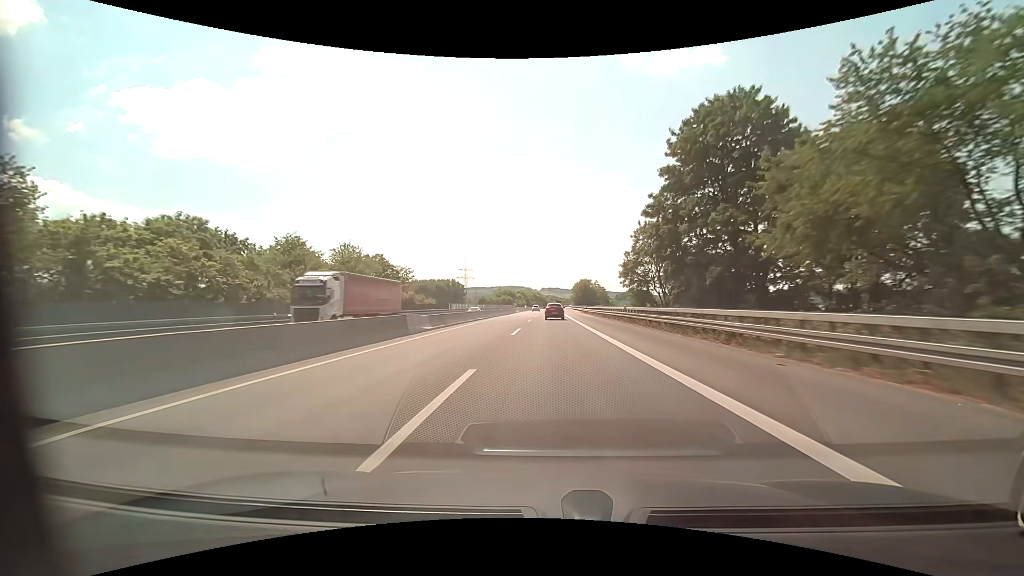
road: motorway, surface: asphalt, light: Day
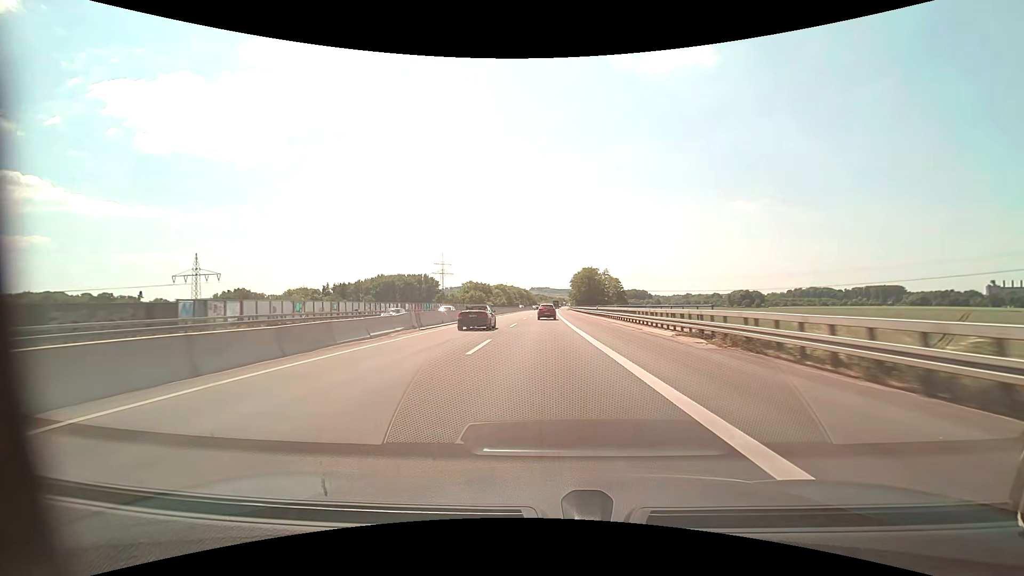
(+0.9, +80.9) m; +1°
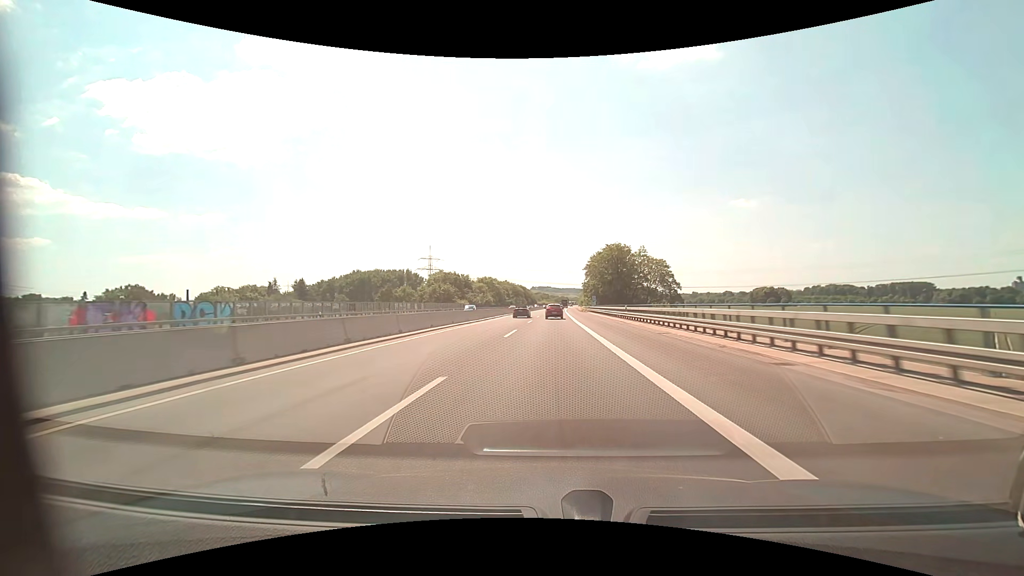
(0.0, +64.4) m; 0°
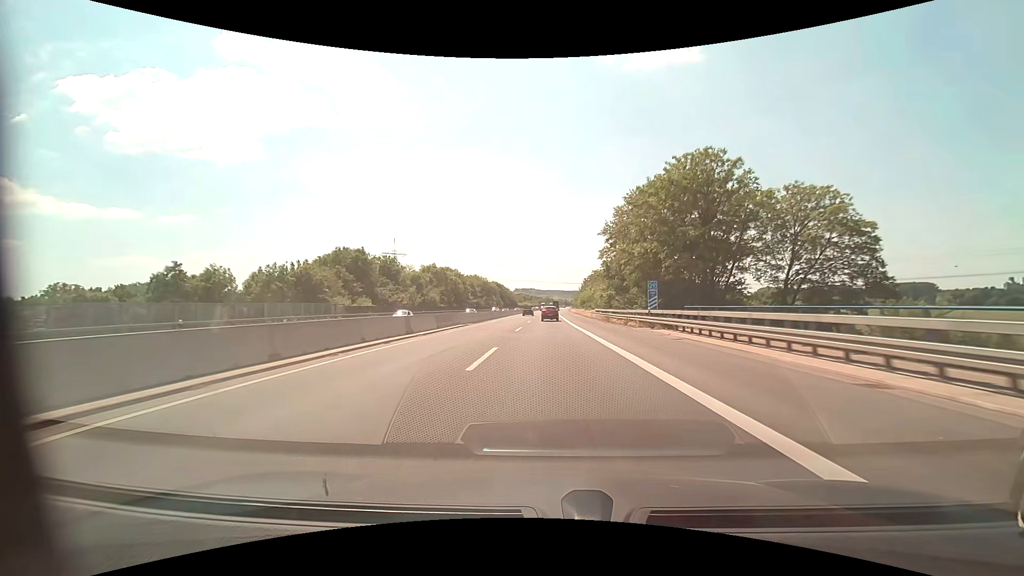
(+0.8, +65.2) m; +2°
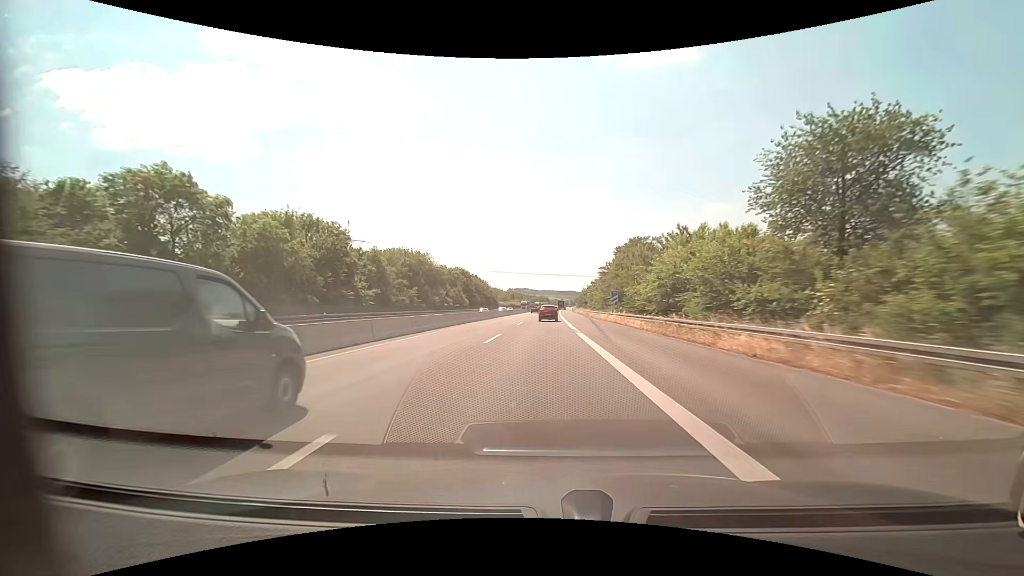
(+0.8, +85.6) m; +1°
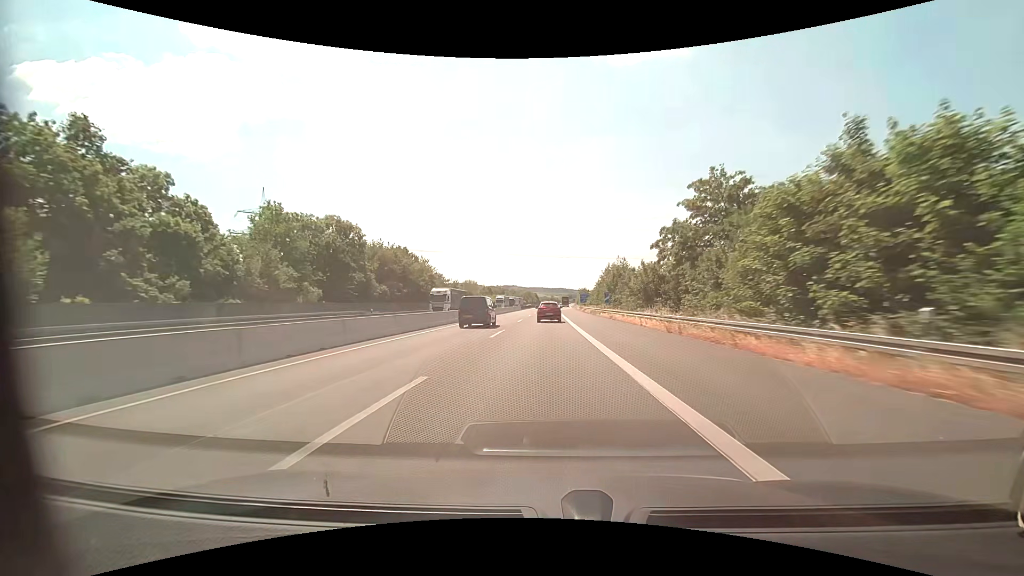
(+0.9, +87.2) m; +1°
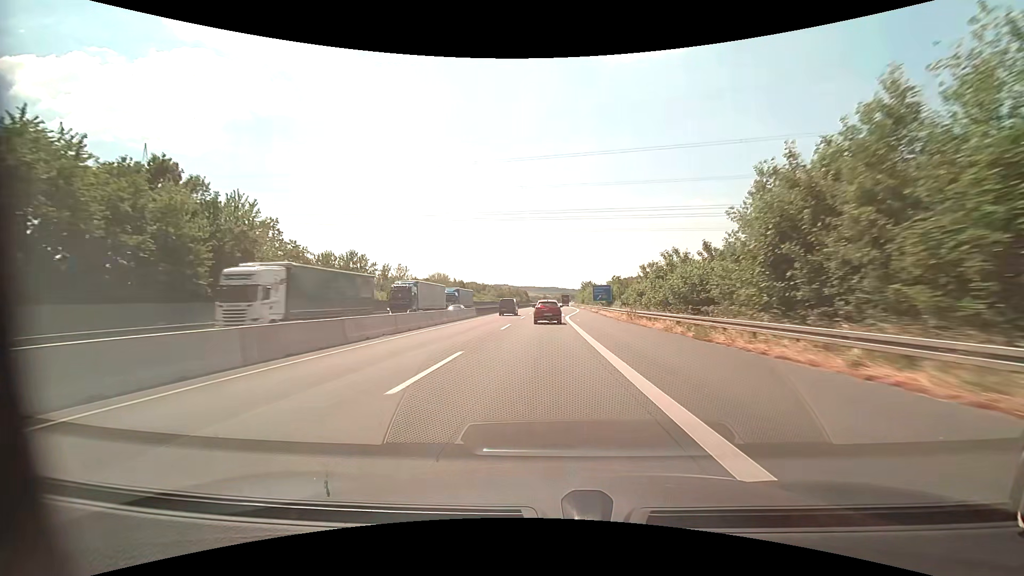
(+0.5, +65.8) m; +1°
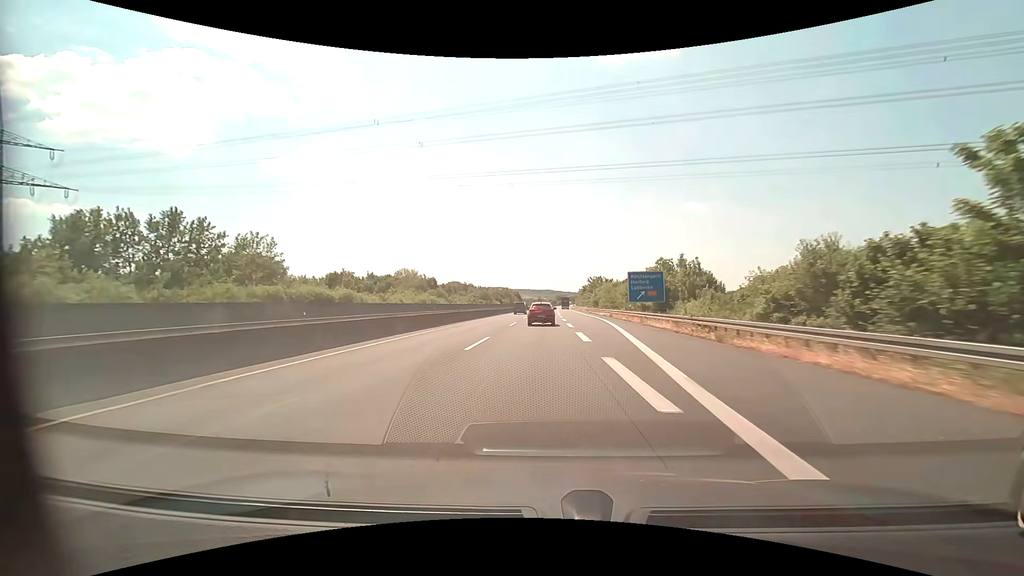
(+0.3, +46.3) m; +1°
(0, +10) (0, +20) (0, +30) (0, +40) (0, +50) (0, +60) (0, +70) (0, +80) (0, +90) (0, +100) m
